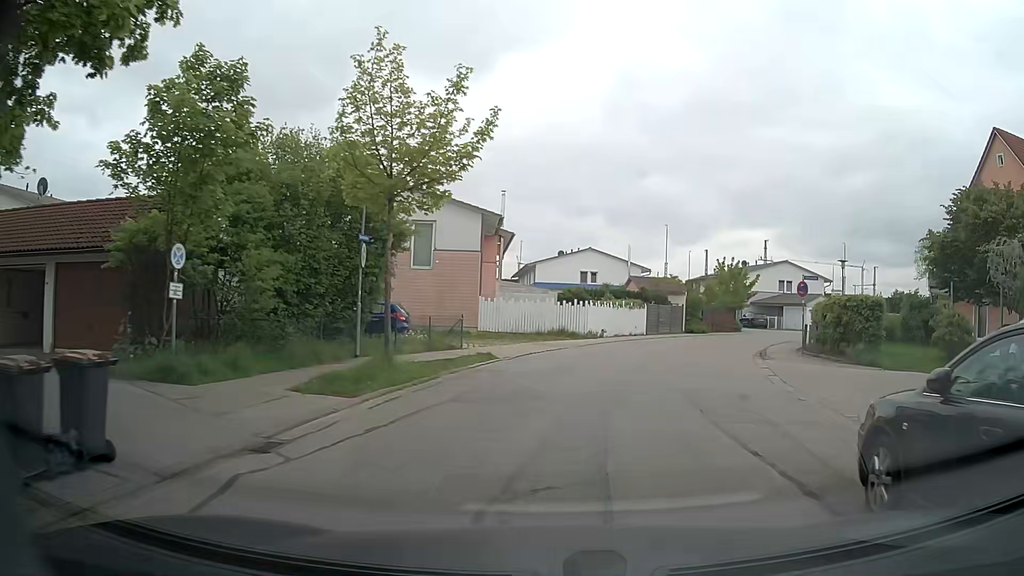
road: residential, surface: asphalt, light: Day
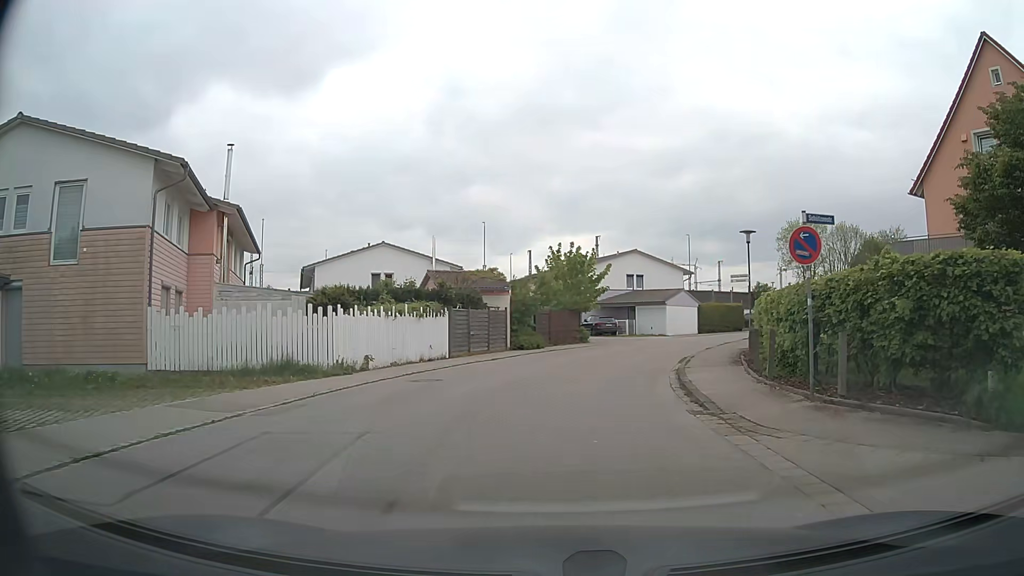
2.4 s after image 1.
(+3.0, +14.9) m; +17°
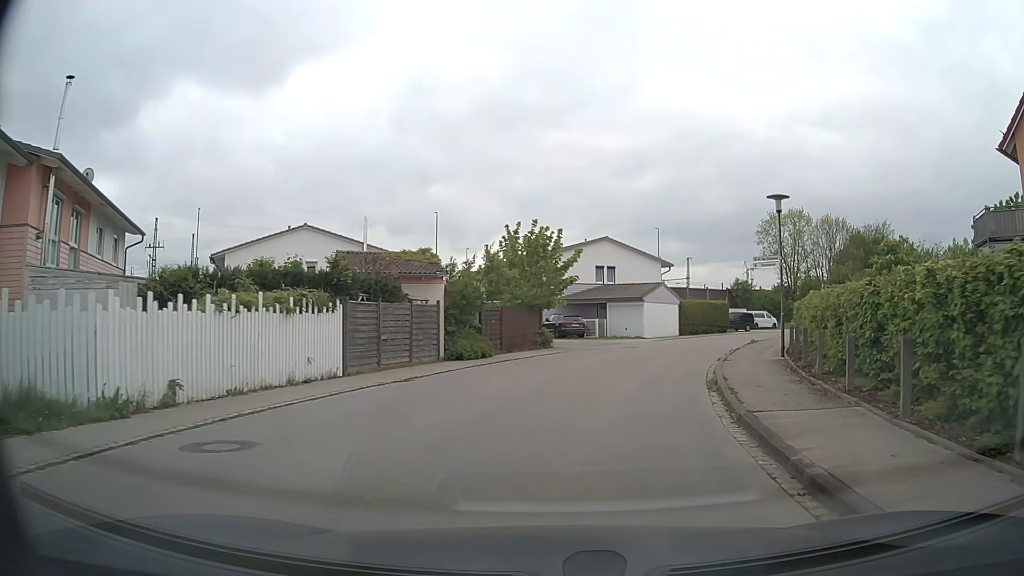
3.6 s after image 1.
(+0.2, +9.0) m; +3°
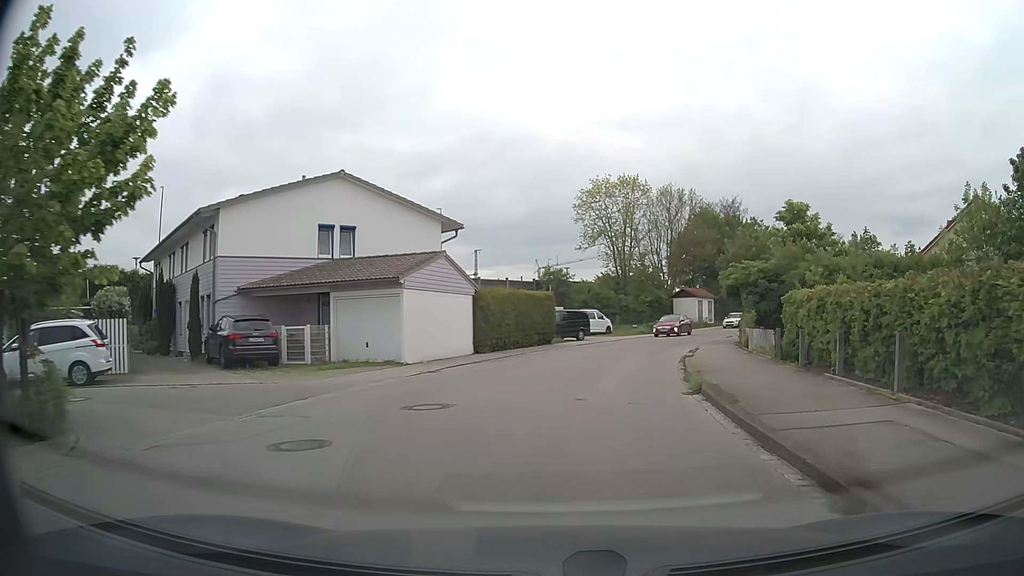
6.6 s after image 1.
(+3.6, +23.8) m; +17°
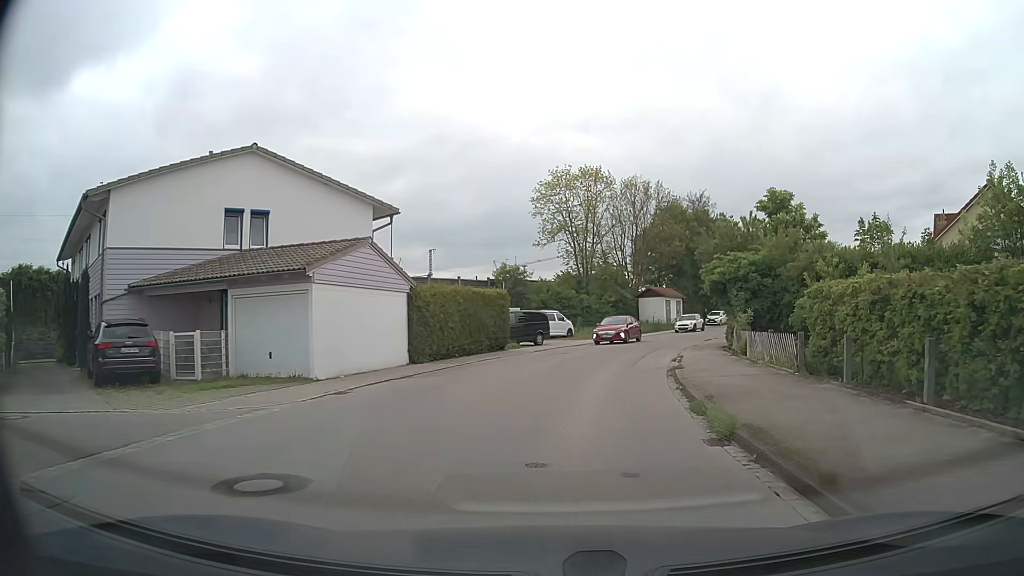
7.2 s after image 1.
(+0.2, +4.9) m; +5°
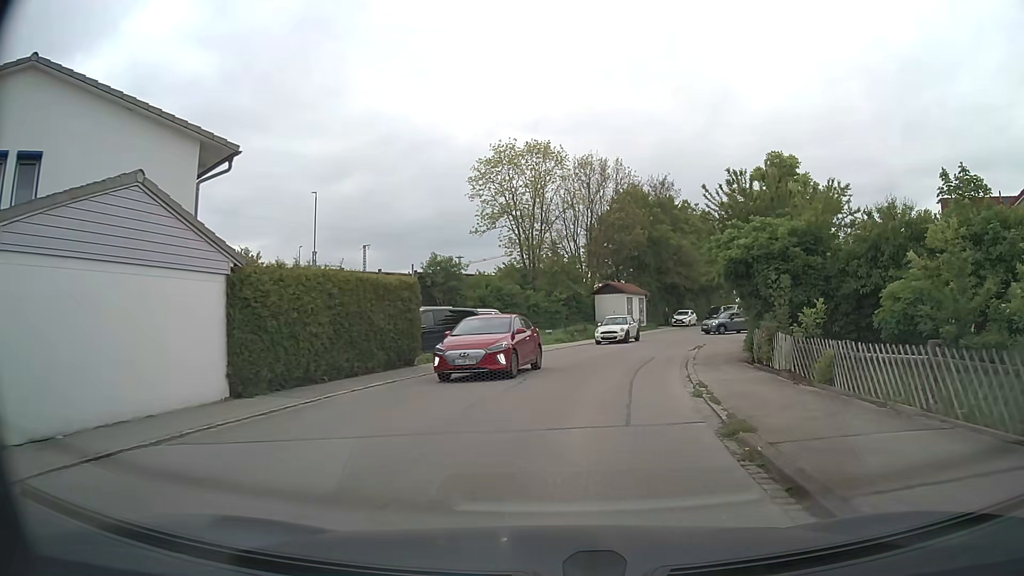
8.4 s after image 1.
(+0.4, +9.9) m; +4°
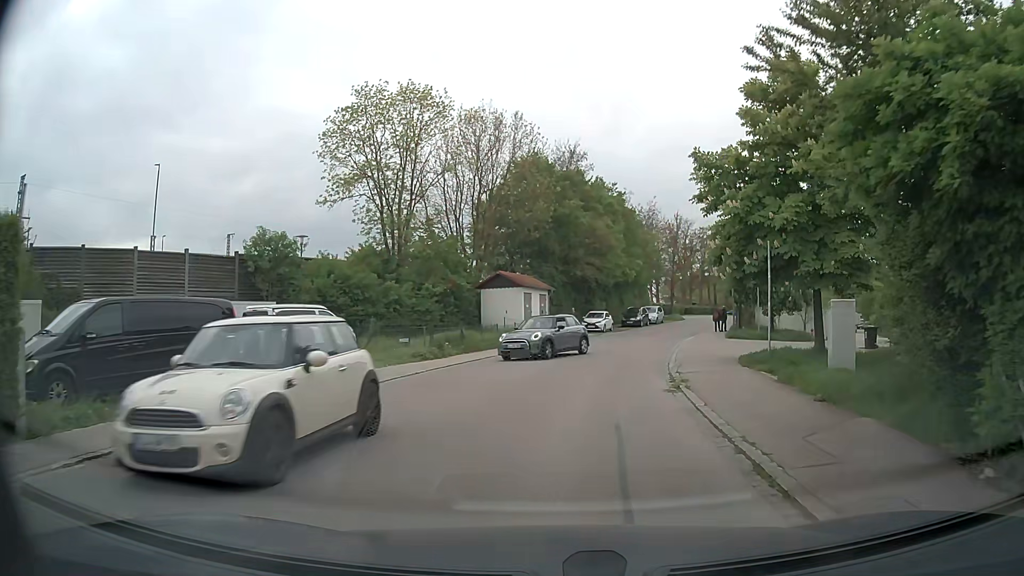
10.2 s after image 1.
(+1.0, +14.0) m; +9°
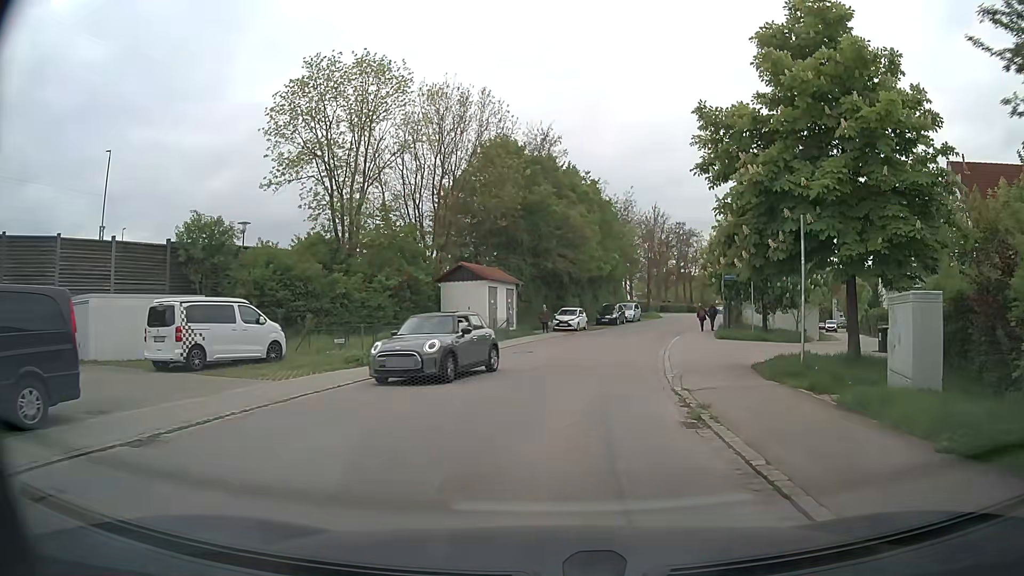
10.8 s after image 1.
(+0.1, +4.3) m; +3°
